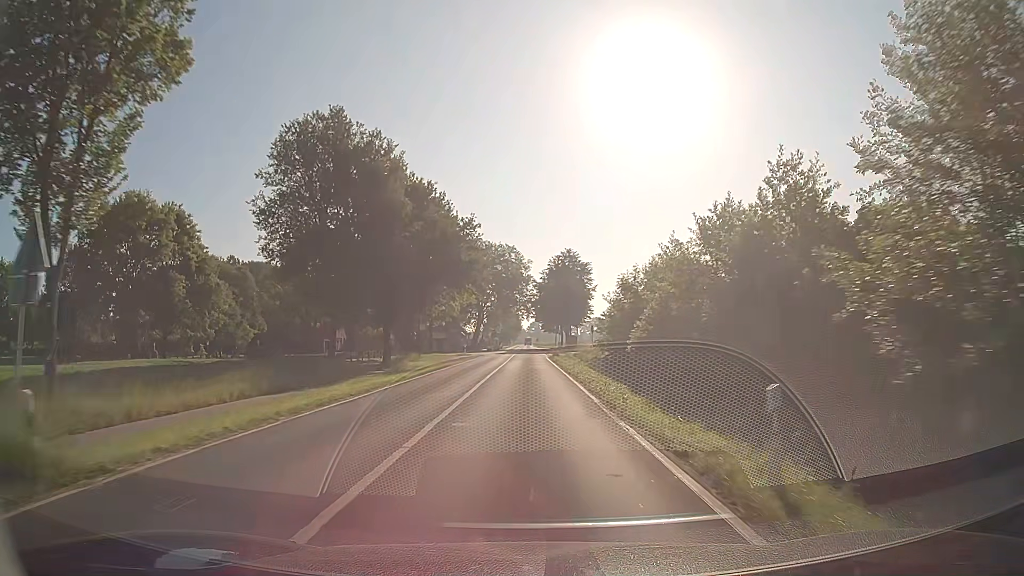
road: secondary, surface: asphalt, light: Day
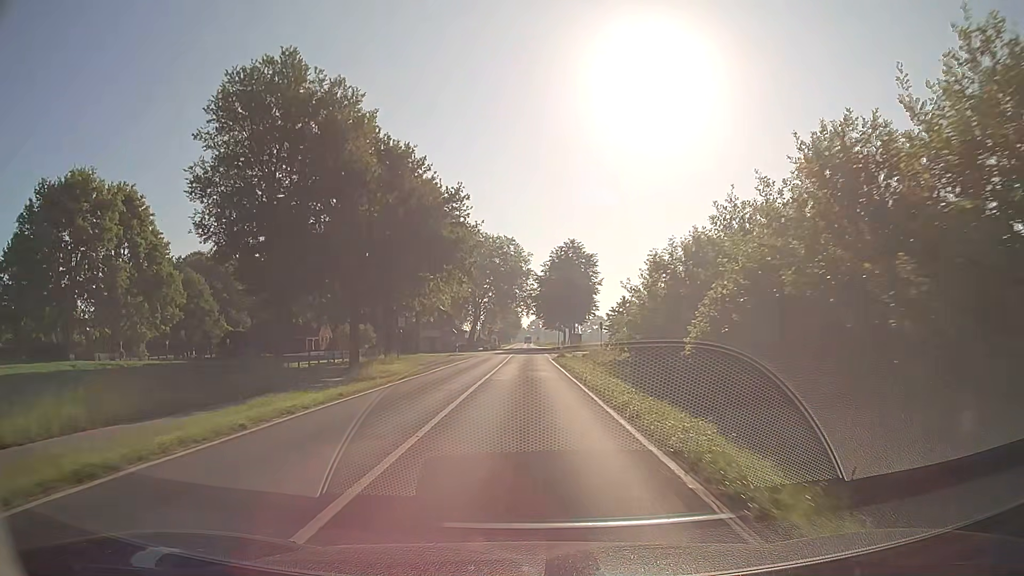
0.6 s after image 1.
(+0.1, +9.2) m; +1°
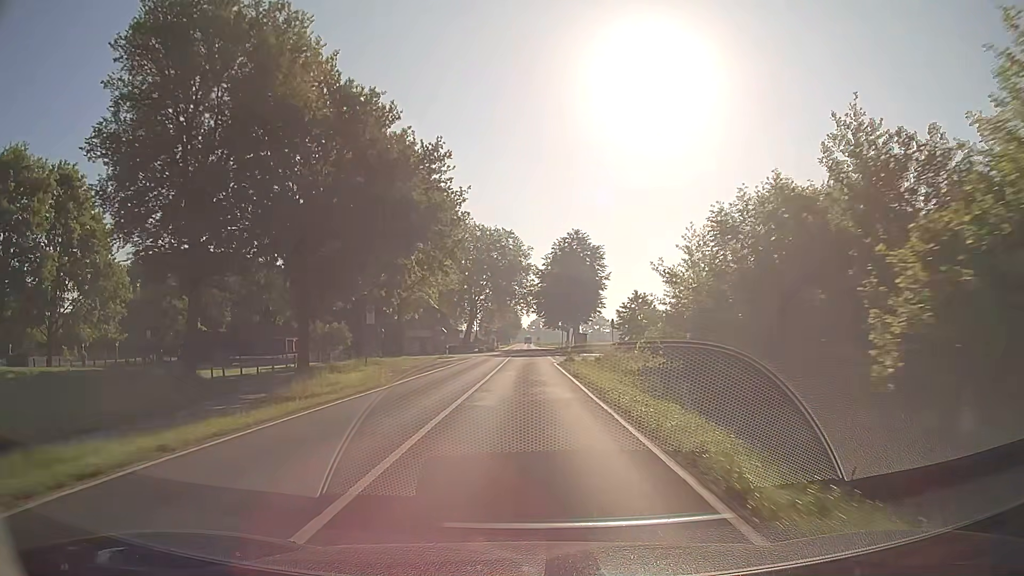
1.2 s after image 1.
(0.0, +9.2) m; 0°
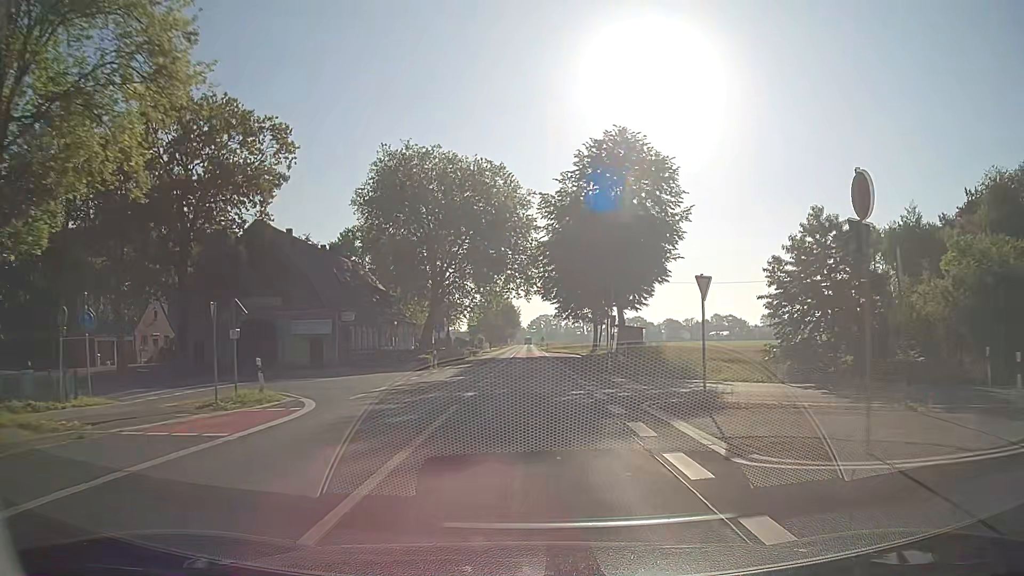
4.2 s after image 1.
(-0.2, +46.4) m; 0°
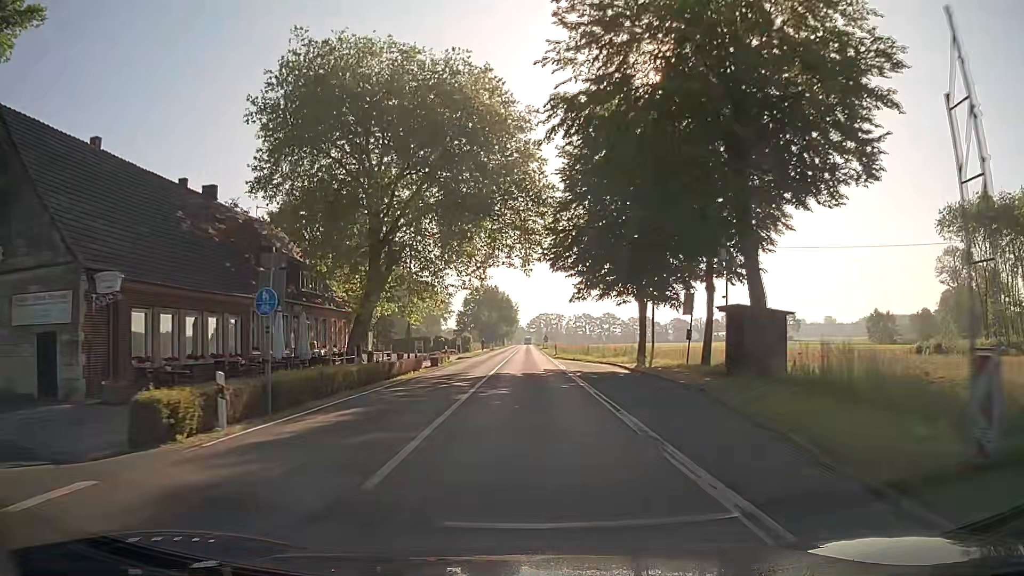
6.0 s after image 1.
(+0.1, +27.8) m; 0°
(0, +10) (0, +20) (0, +30) (0, +40) (0, +50) (0, +60) (0, +70) (0, +80) (0, +90) (0, +100) m
